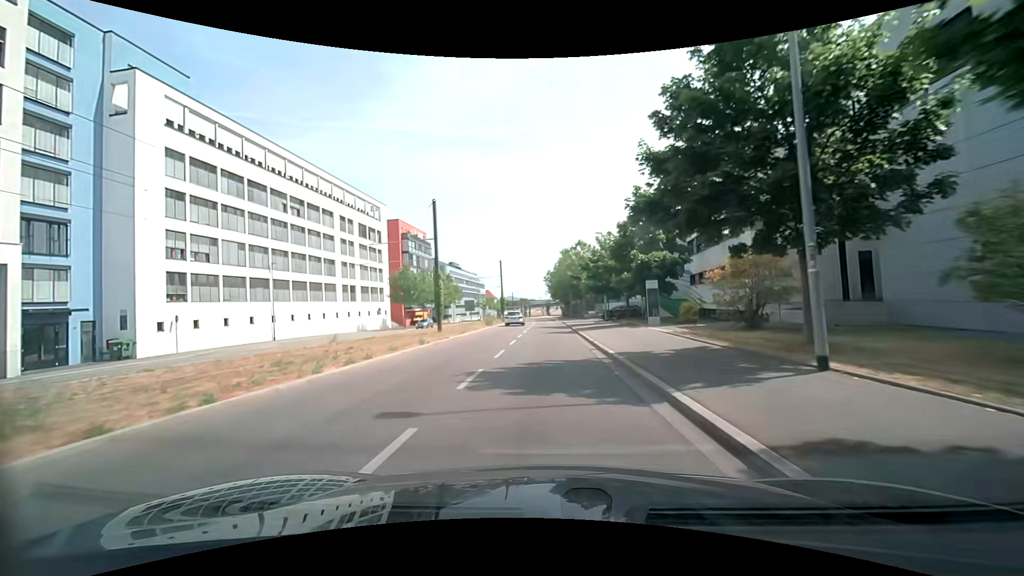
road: secondary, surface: asphalt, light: Day
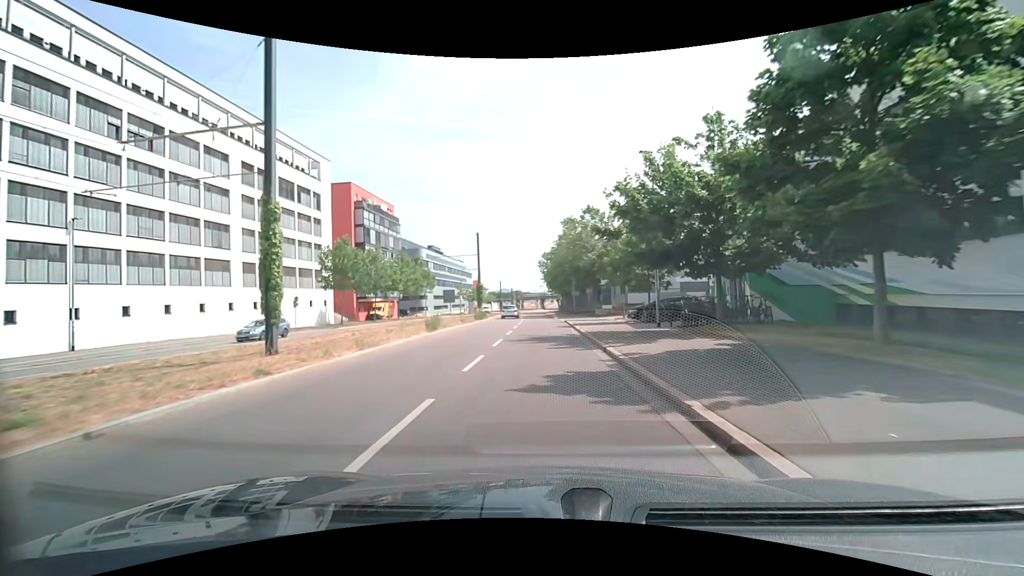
(0.0, +22.6) m; 0°
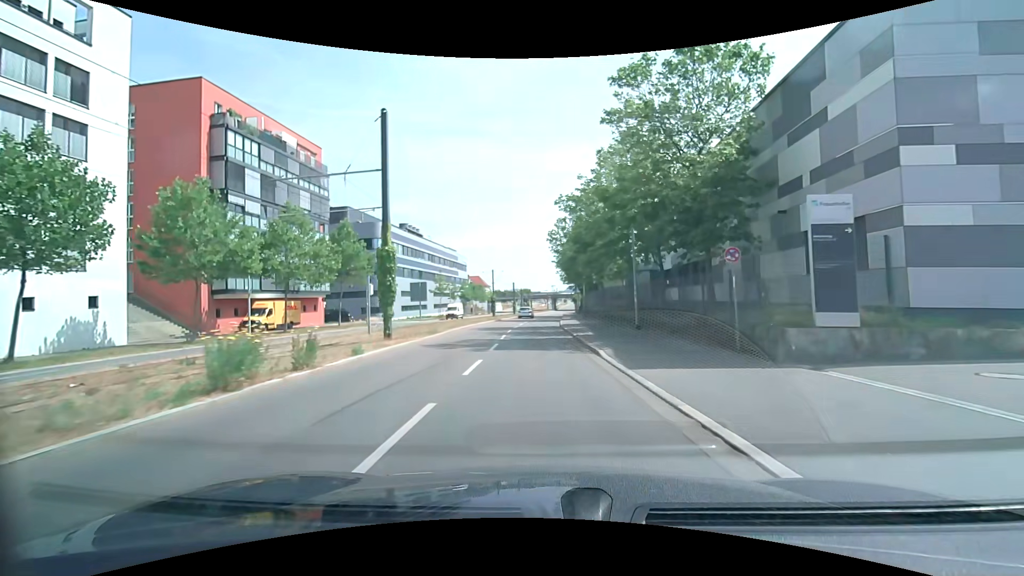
(-0.2, +36.2) m; -1°
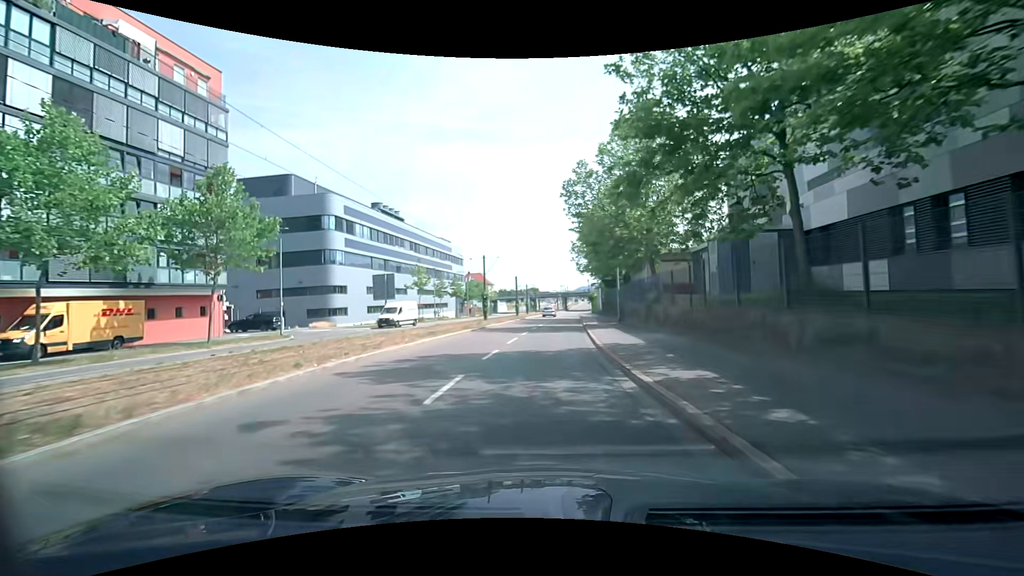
(-0.4, +21.2) m; -2°
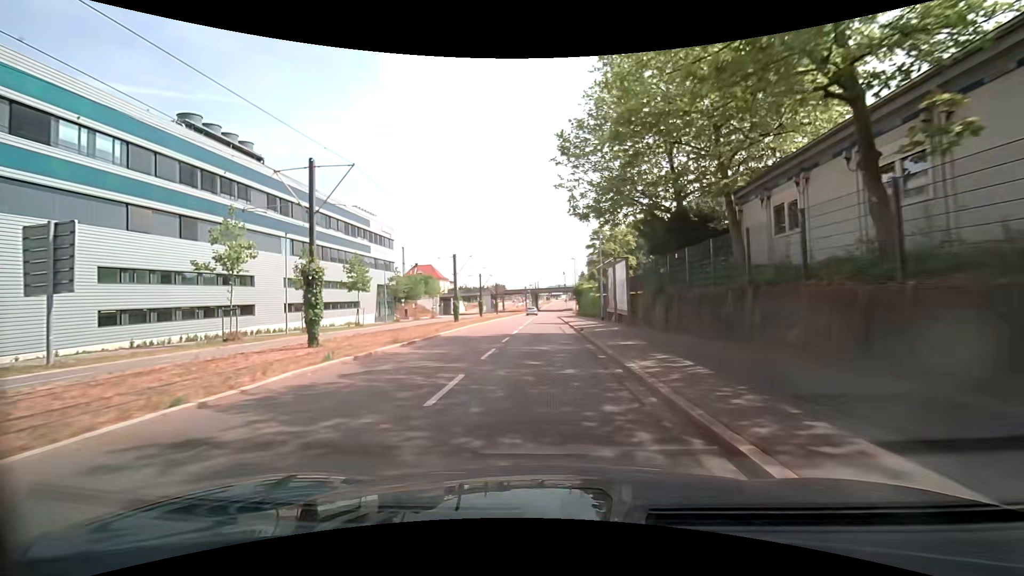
(+1.2, +36.2) m; +4°
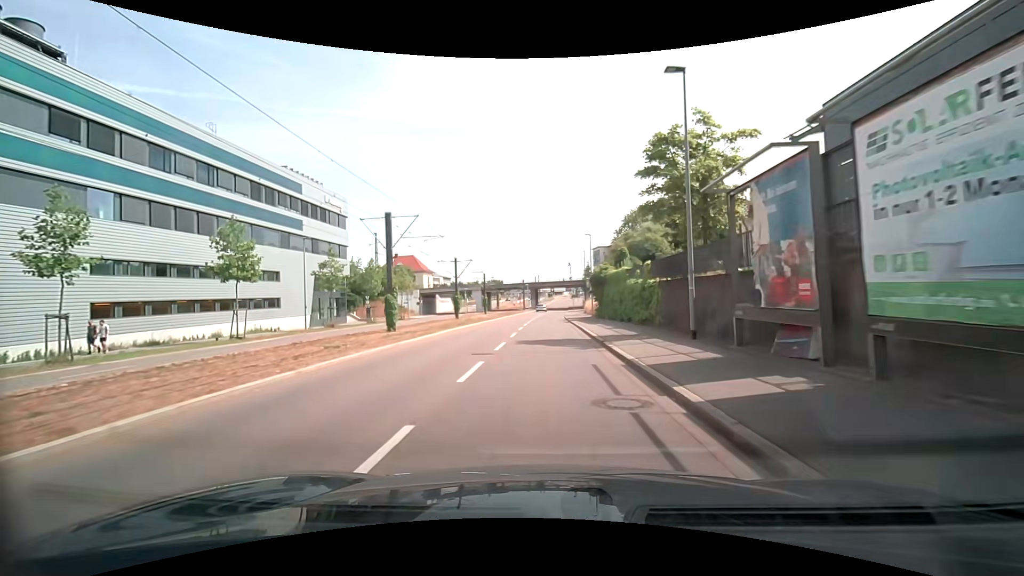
(+0.1, +22.4) m; 0°
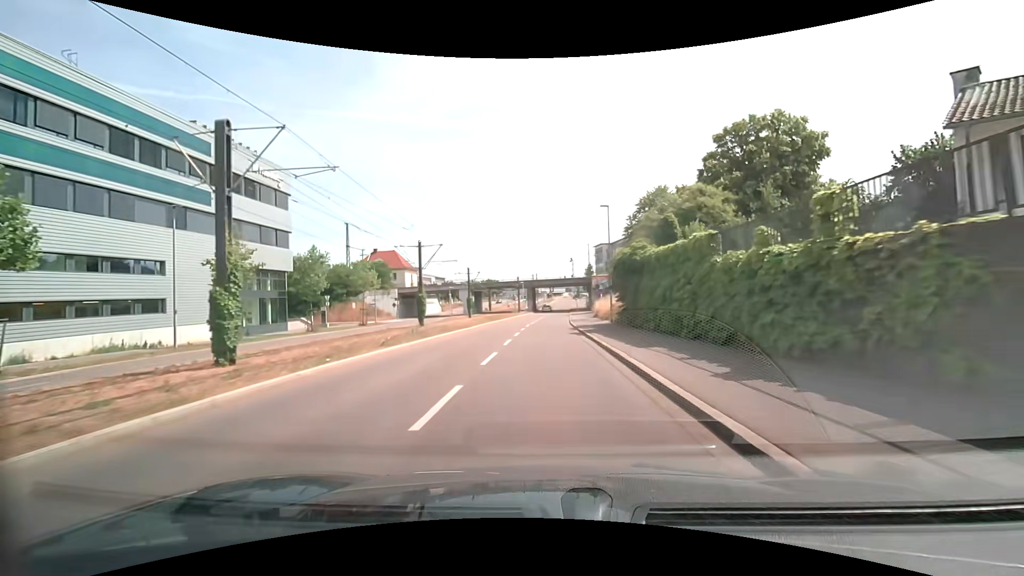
(0.0, +15.2) m; 0°
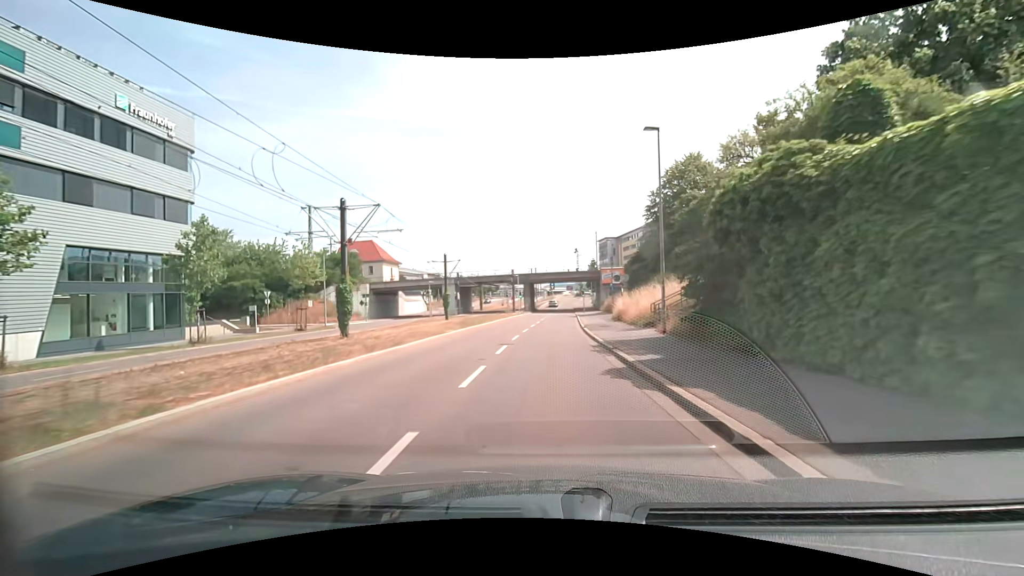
(0.0, +15.1) m; 0°
(0, +10) (0, +20) (0, +30) (+1, +40) (+1, +50) (+2, +60) (+2, +70) (+3, +80) (+4, +90) (+5, +100) m
